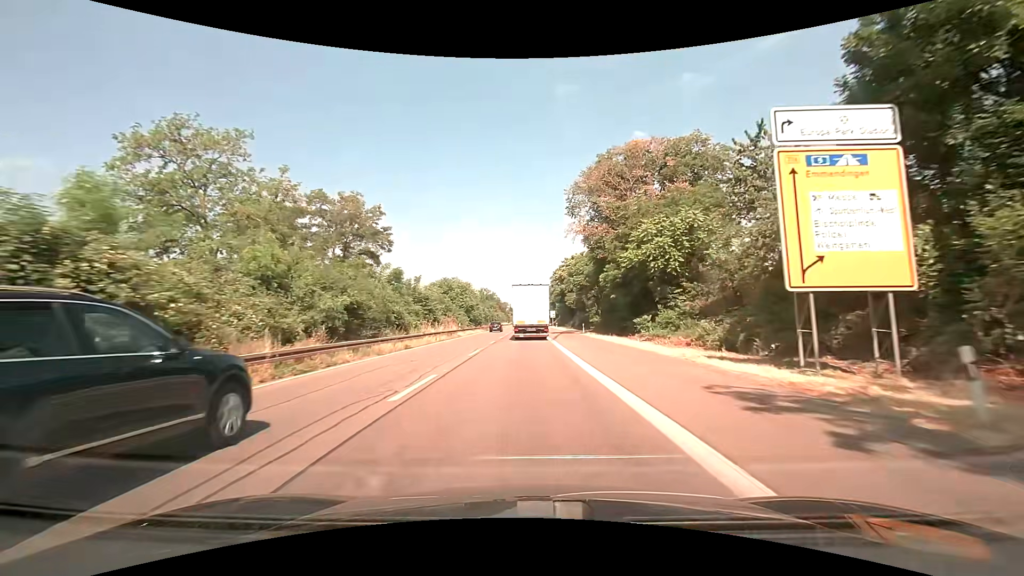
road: trunk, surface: asphalt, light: Day
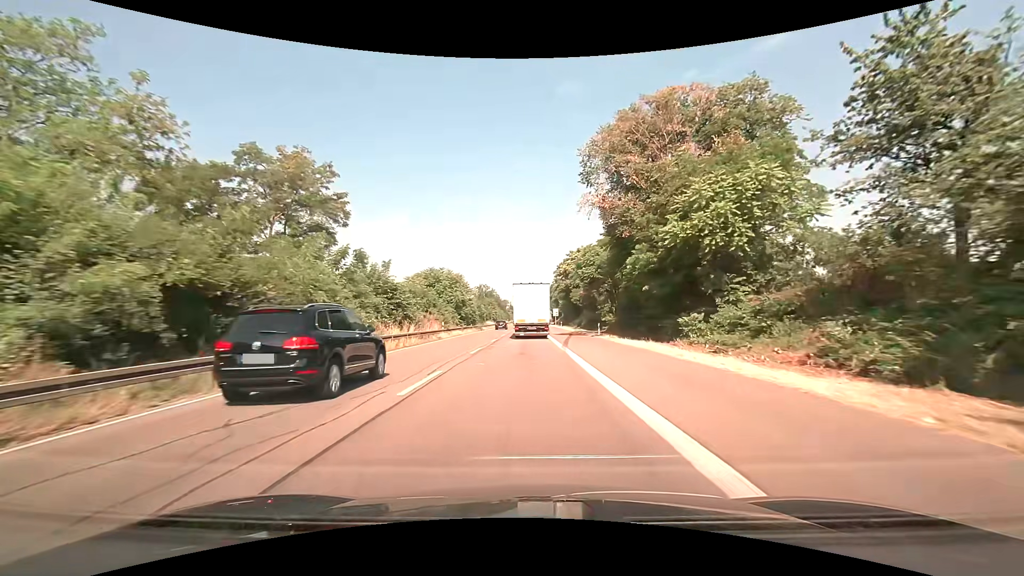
(0.0, +11.0) m; 0°
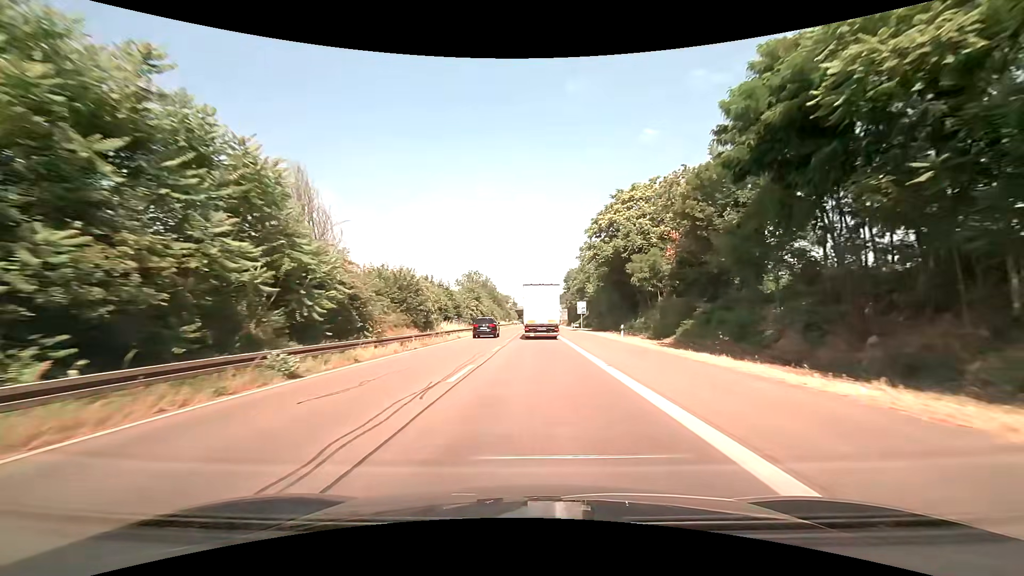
(-0.2, +55.3) m; -1°
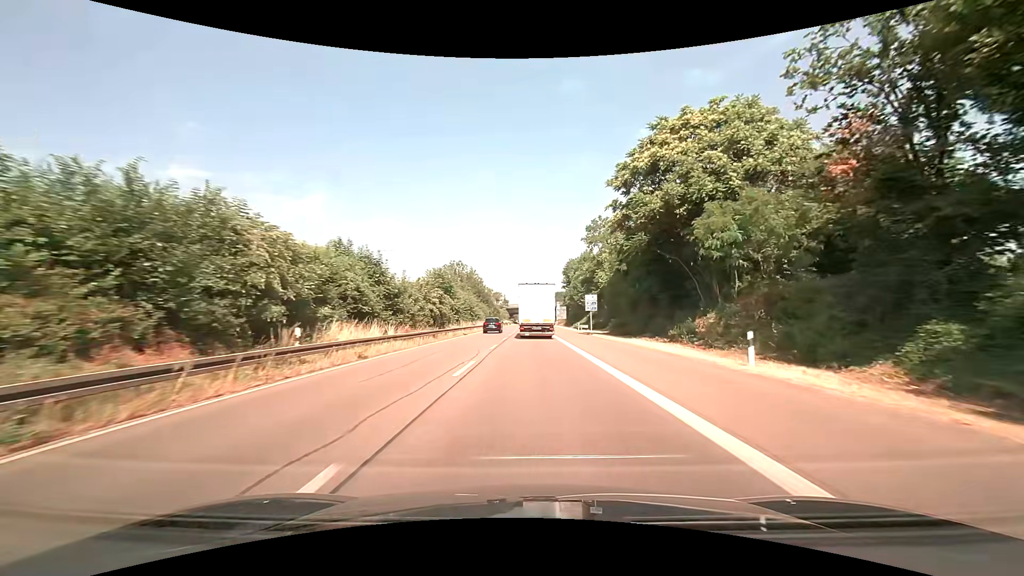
(+0.2, +22.2) m; +1°
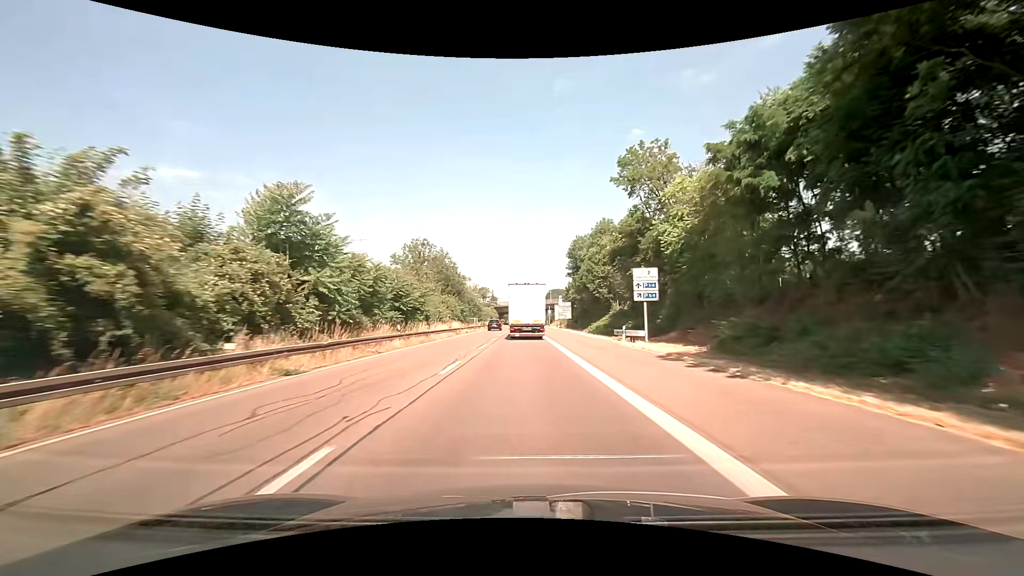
(+0.2, +33.8) m; +1°
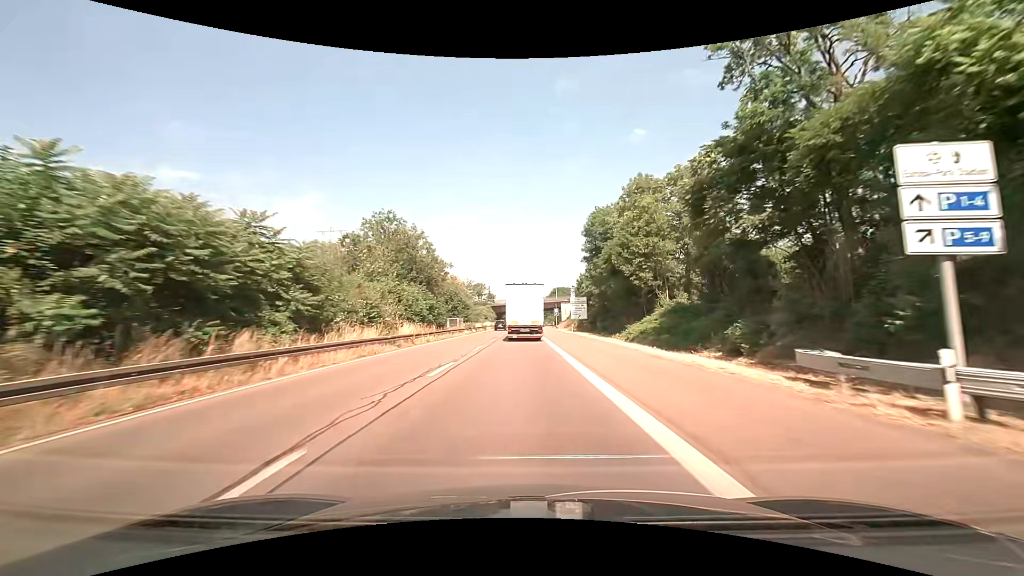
(-0.1, +23.1) m; -1°
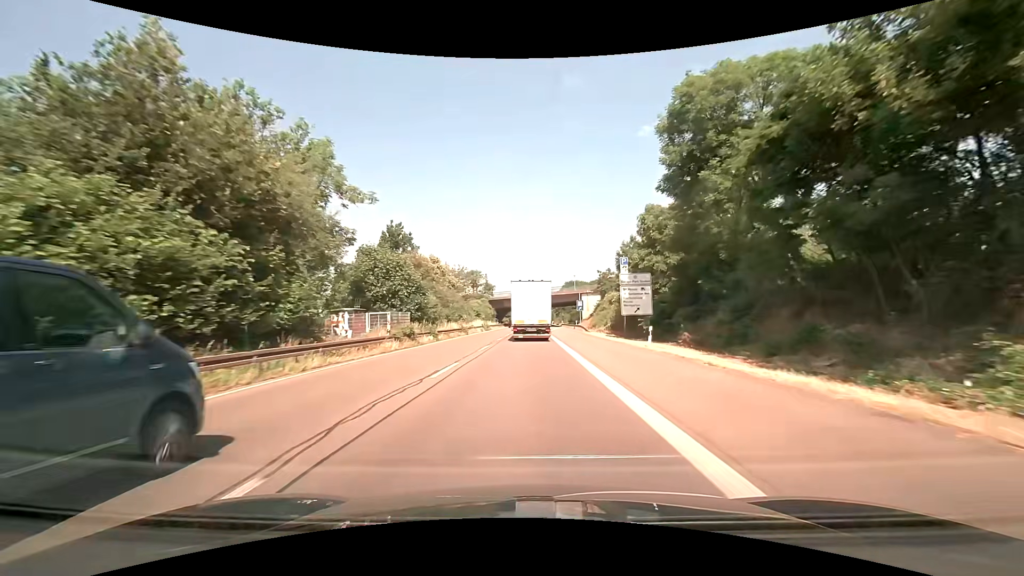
(-0.2, +35.1) m; -1°
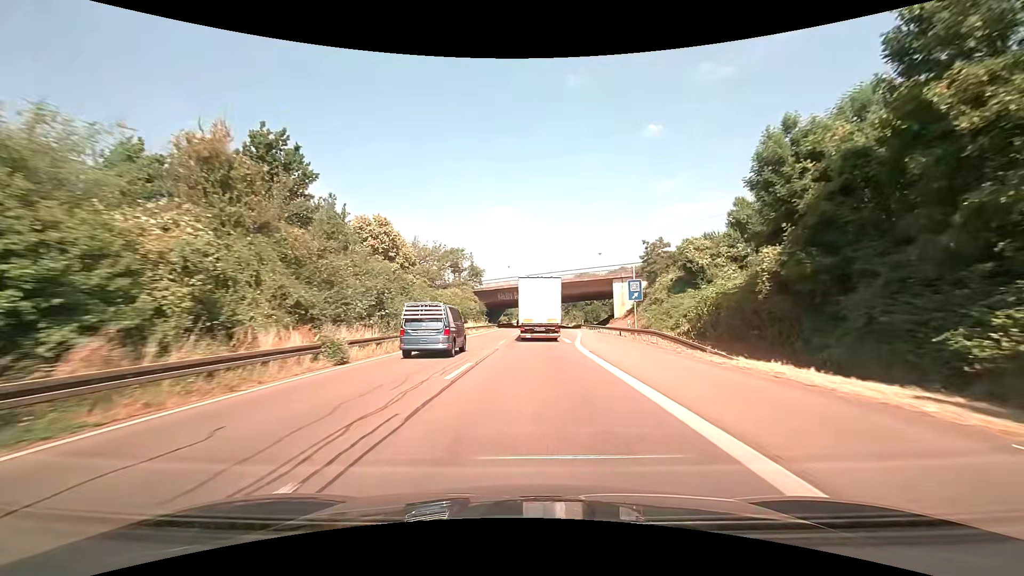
(0.0, +35.0) m; 0°
(0, +10) (0, +20) (0, +30) (0, +40) (0, +50) (+1, +60) (+1, +70) (+1, +80) (+1, +90) (+1, +100) m
